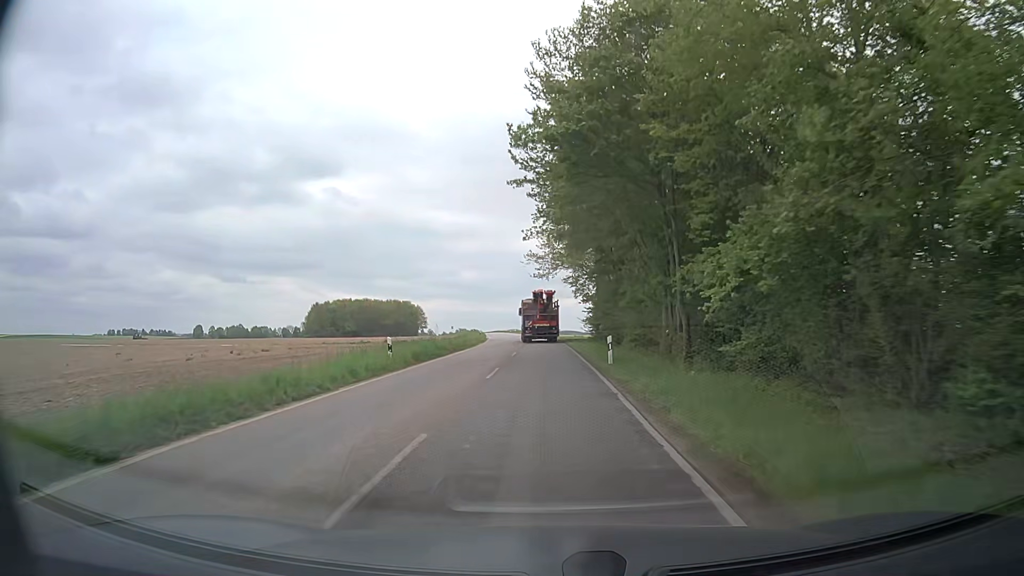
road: tertiary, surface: asphalt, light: Day
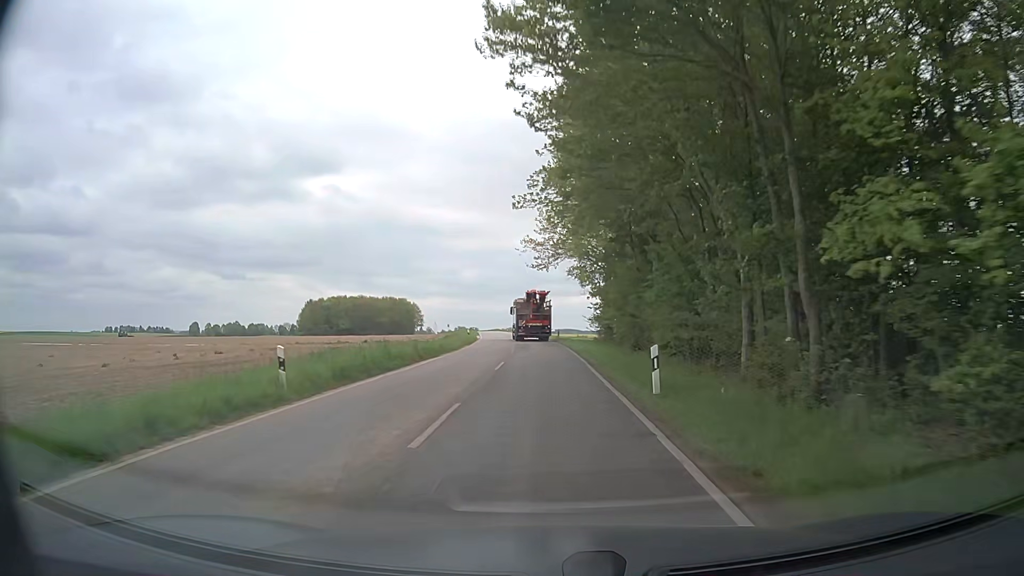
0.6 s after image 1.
(+0.1, +9.0) m; 0°
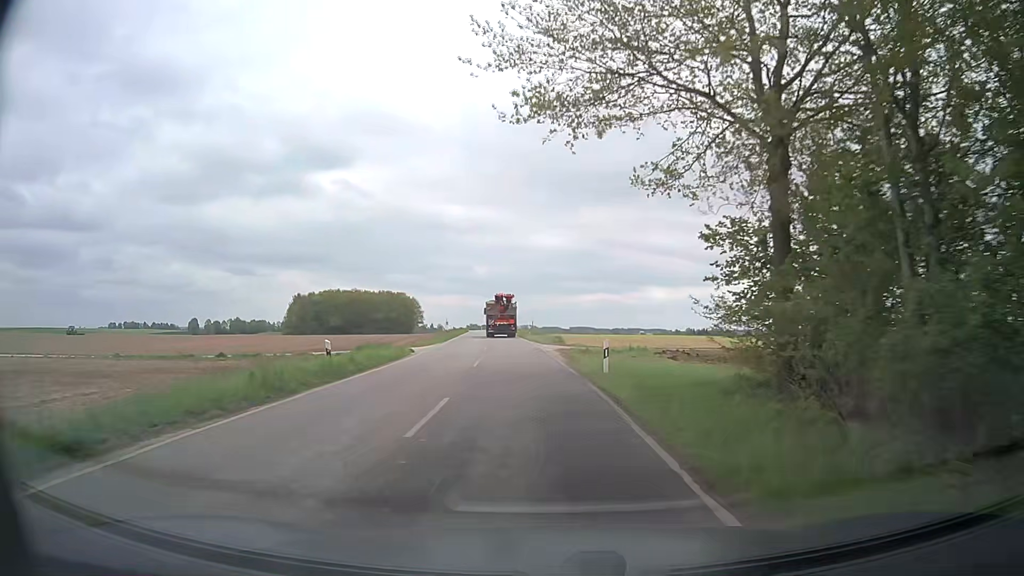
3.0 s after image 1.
(+0.2, +35.6) m; 0°
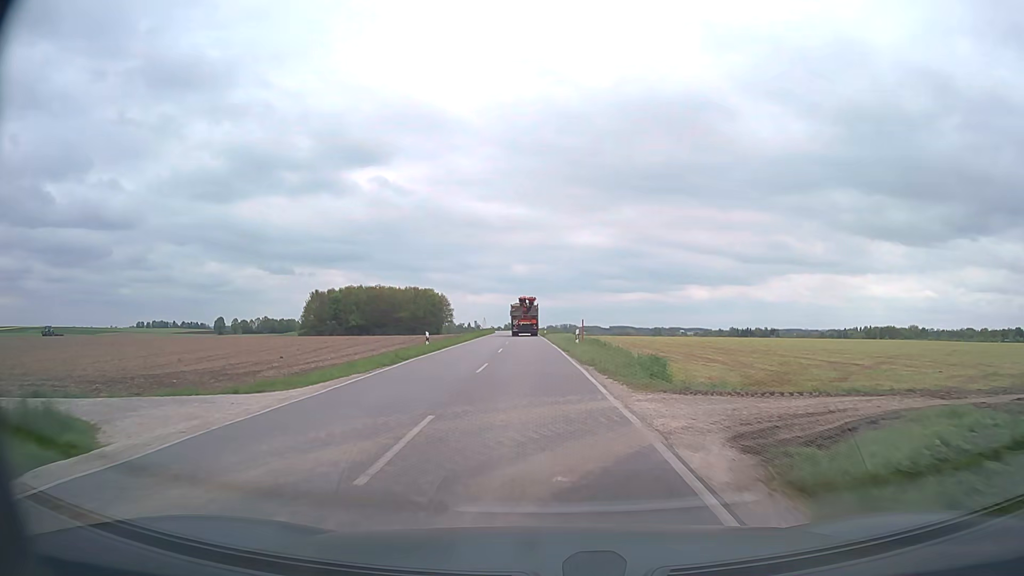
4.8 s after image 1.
(-1.0, +26.7) m; -4°
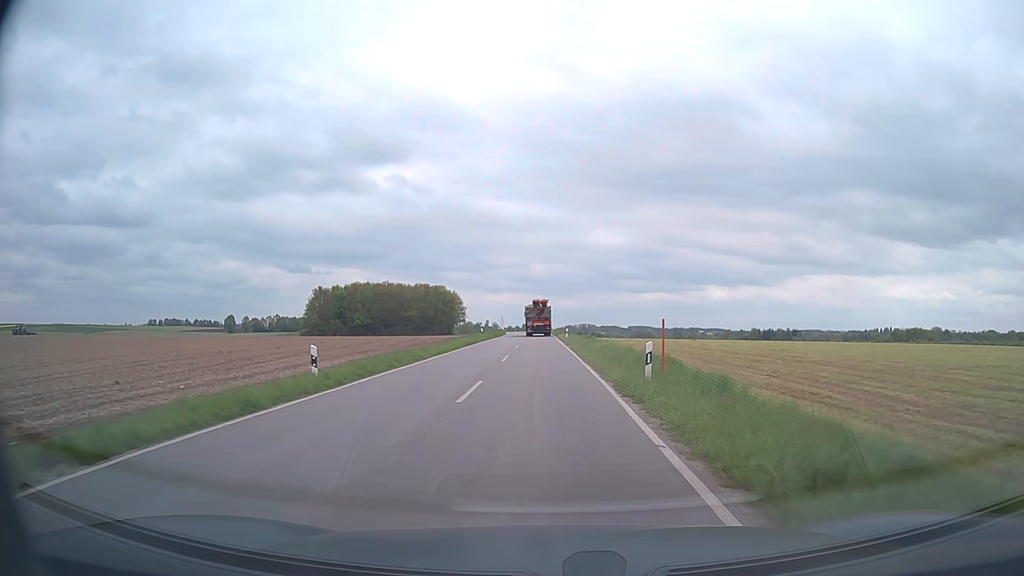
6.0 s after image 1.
(-0.3, +18.2) m; -2°
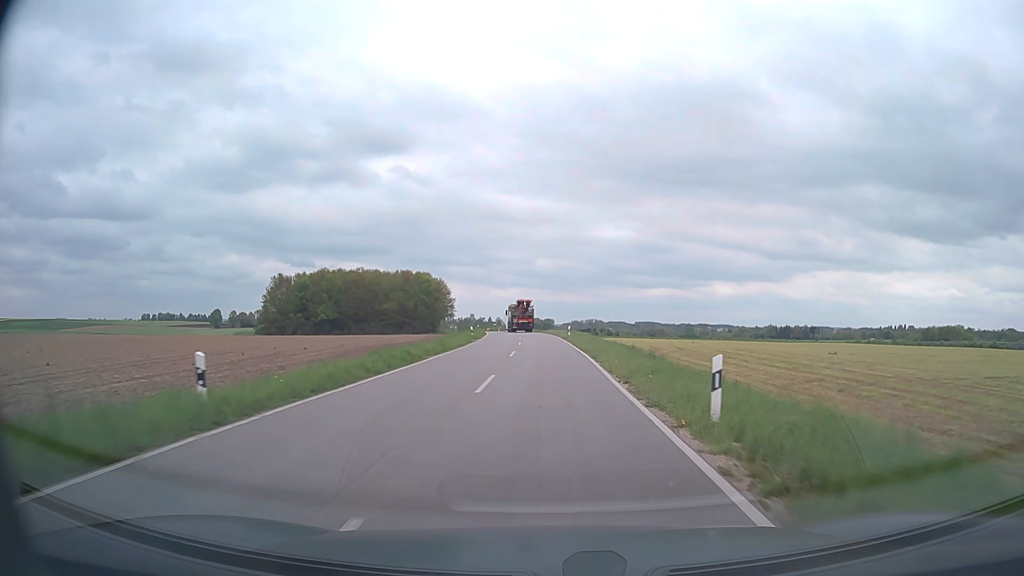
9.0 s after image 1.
(-0.3, +47.3) m; 0°
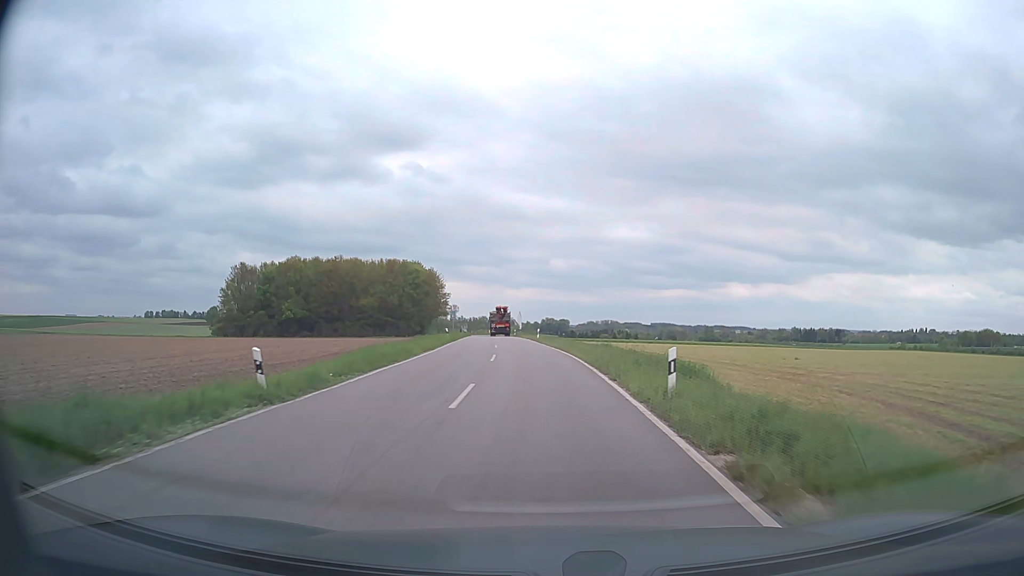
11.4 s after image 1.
(-0.1, +38.6) m; -1°
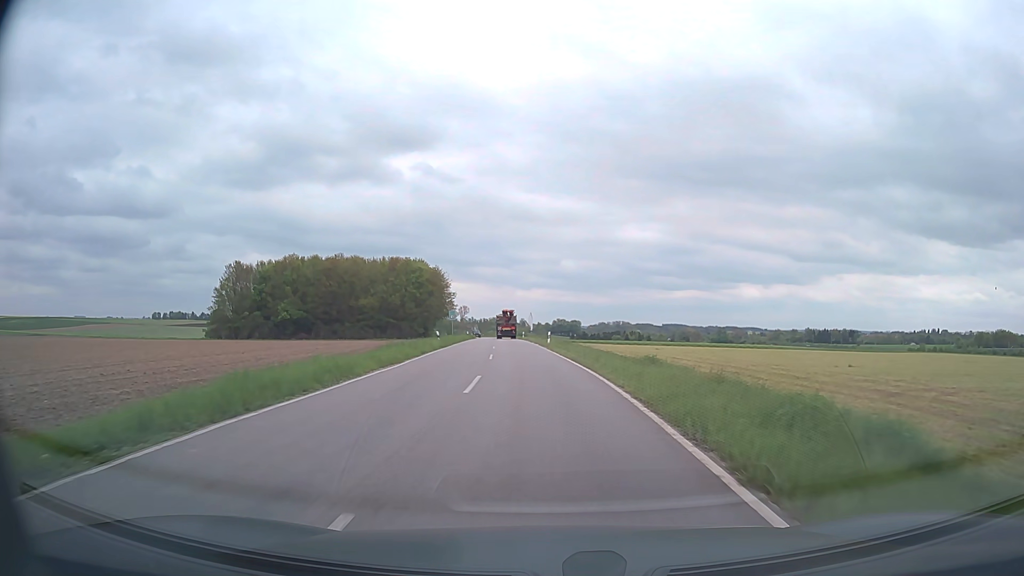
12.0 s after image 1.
(-0.1, +9.7) m; -1°
(0, +10) (0, +20) (-1, +30) (-2, +40) (-2, +50) (-3, +60) (-4, +70) (-5, +80) (-5, +90) (-6, +100) m
